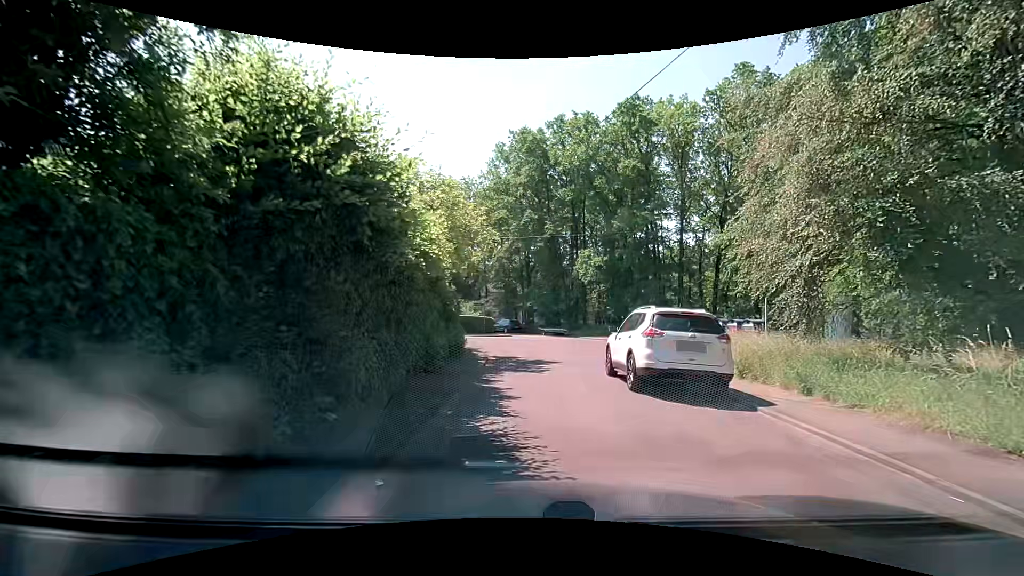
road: residential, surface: asphalt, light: Day
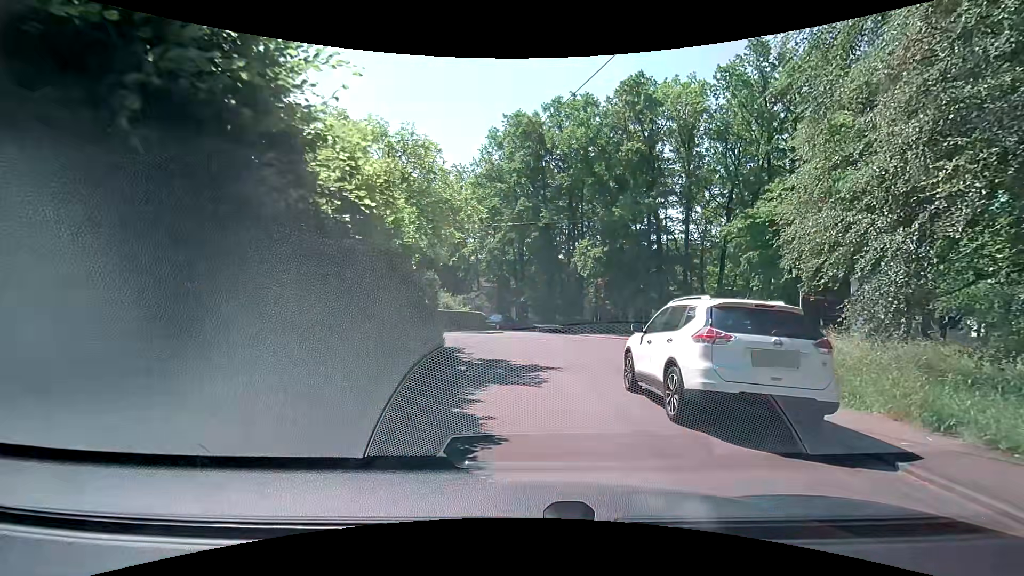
(+0.1, +3.3) m; +2°
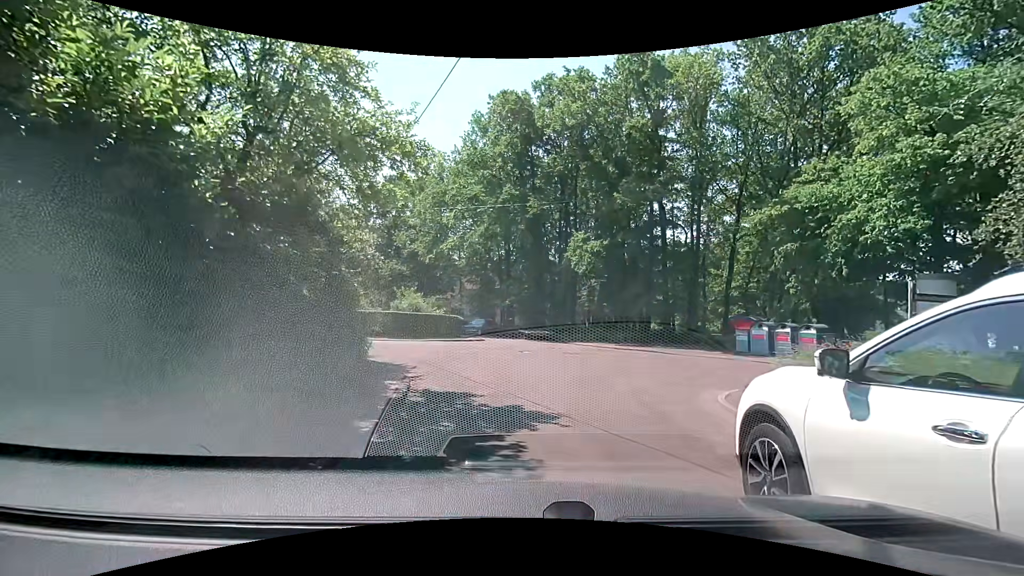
(0.0, +6.0) m; 0°
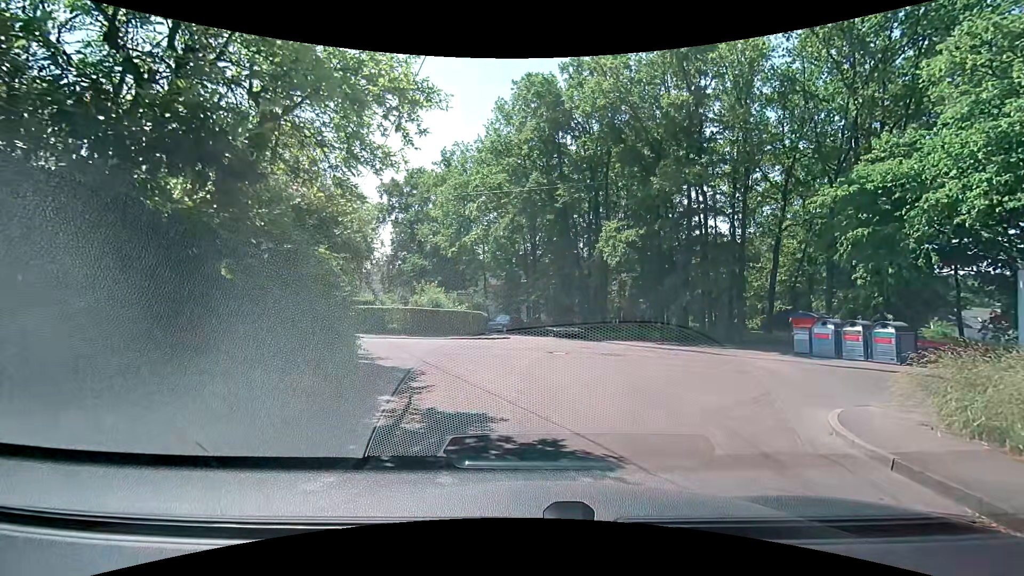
(0.0, +2.4) m; 0°
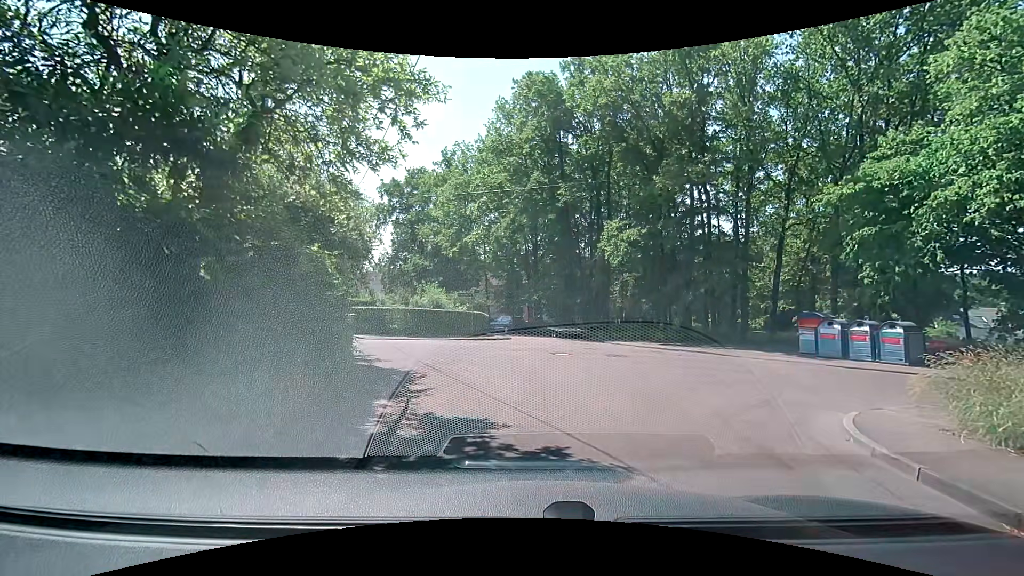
(0.0, +0.3) m; 0°
